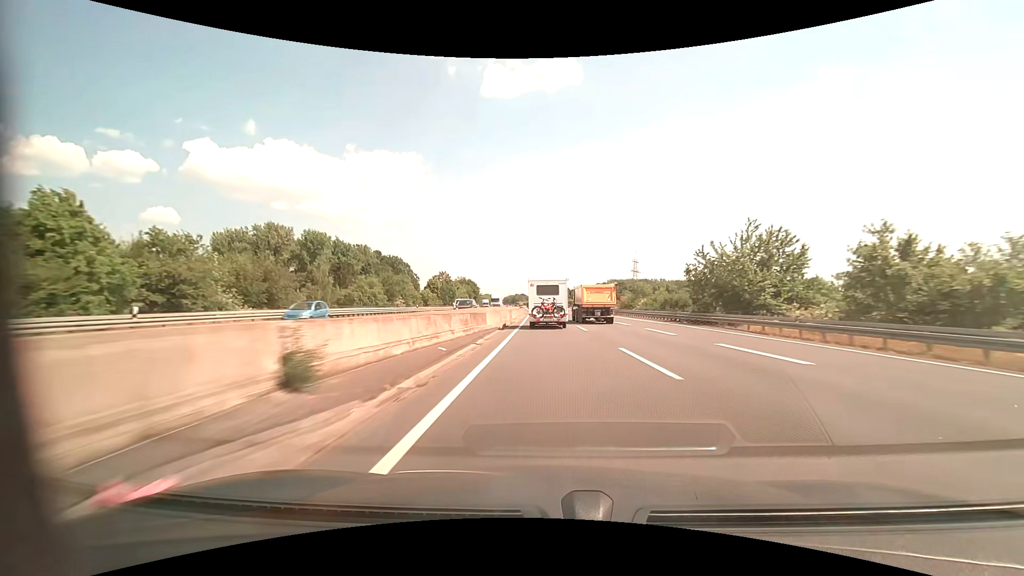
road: motorway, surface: asphalt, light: Day
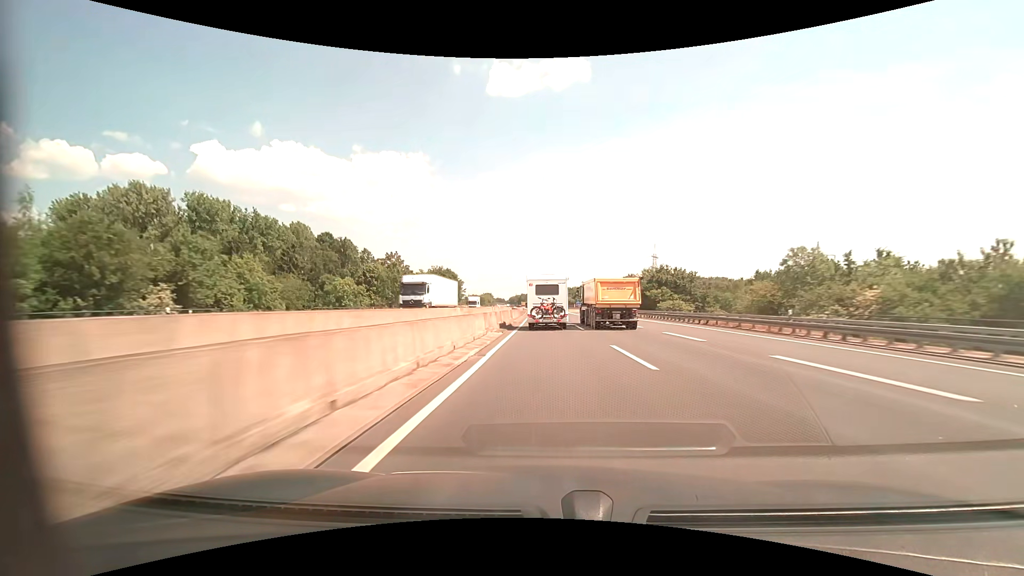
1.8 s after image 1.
(-0.2, +52.8) m; -1°
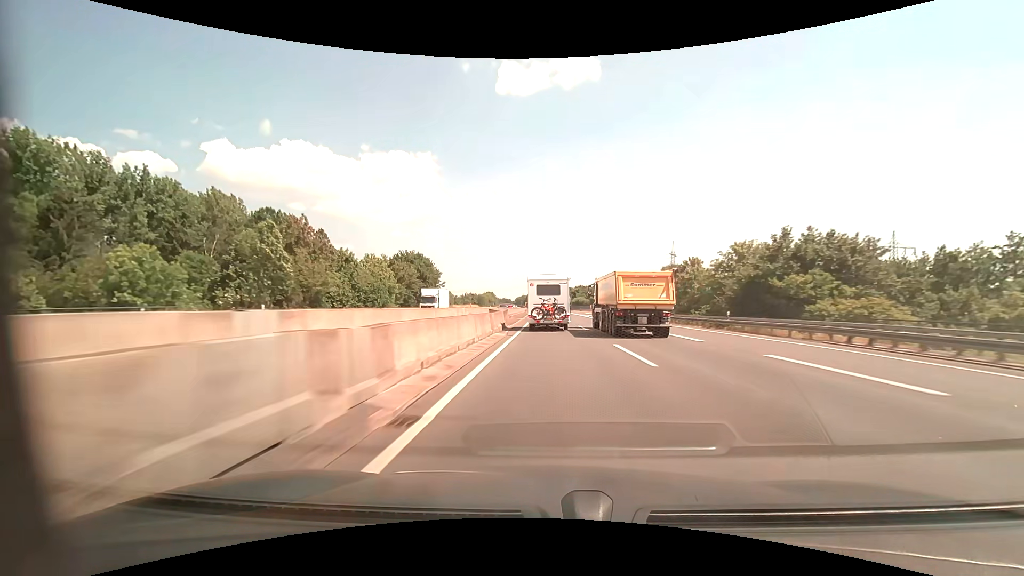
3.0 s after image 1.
(-0.3, +35.5) m; -1°
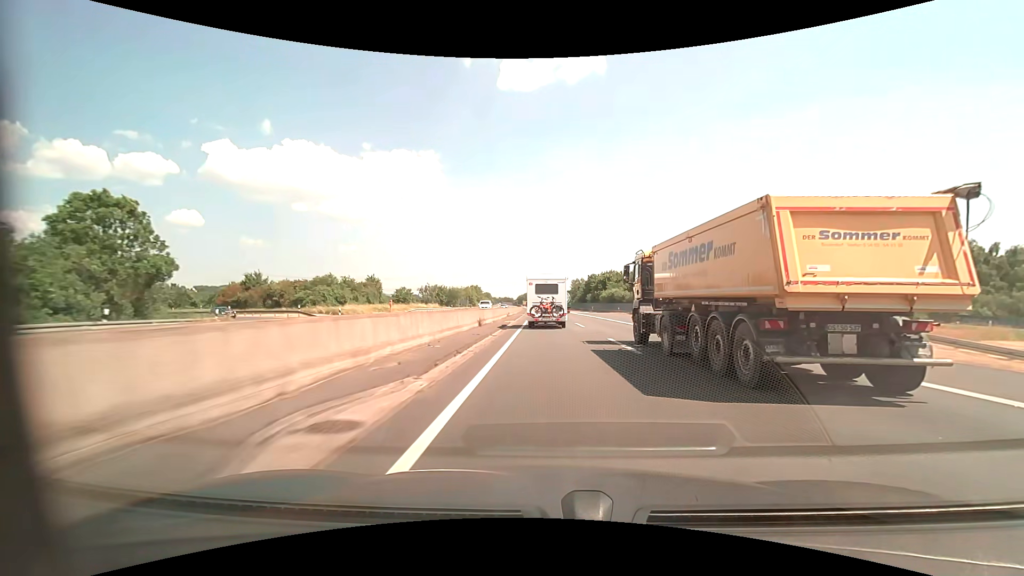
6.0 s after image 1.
(-0.8, +87.4) m; -1°
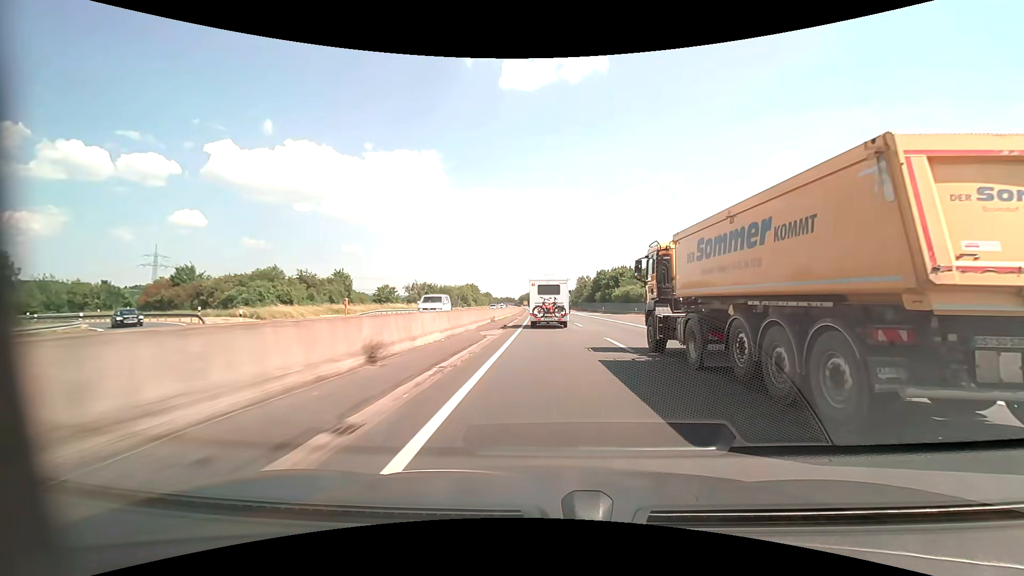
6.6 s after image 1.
(0.0, +17.2) m; 0°
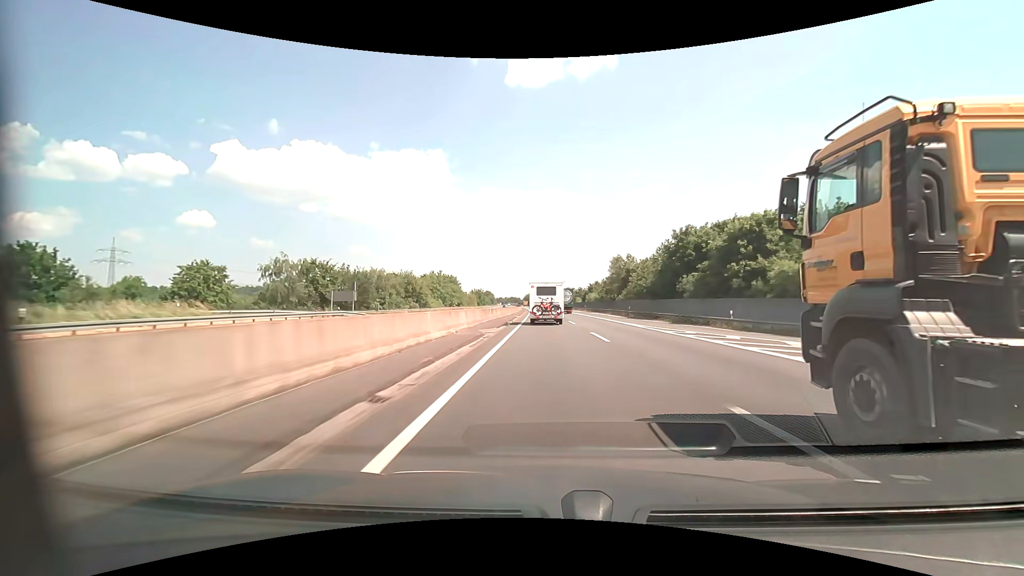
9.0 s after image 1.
(-0.6, +68.3) m; -1°
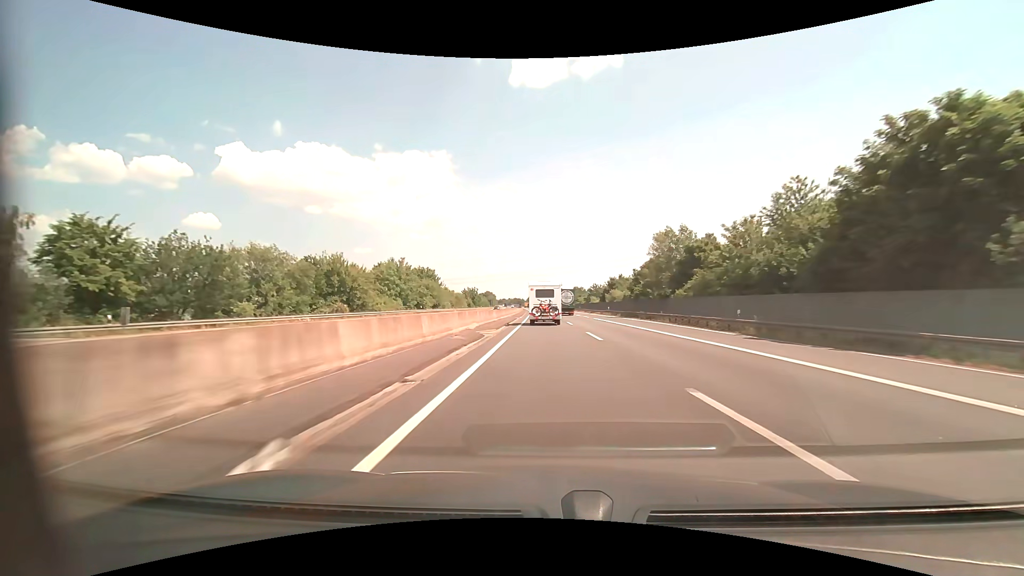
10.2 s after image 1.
(-0.2, +34.7) m; 0°
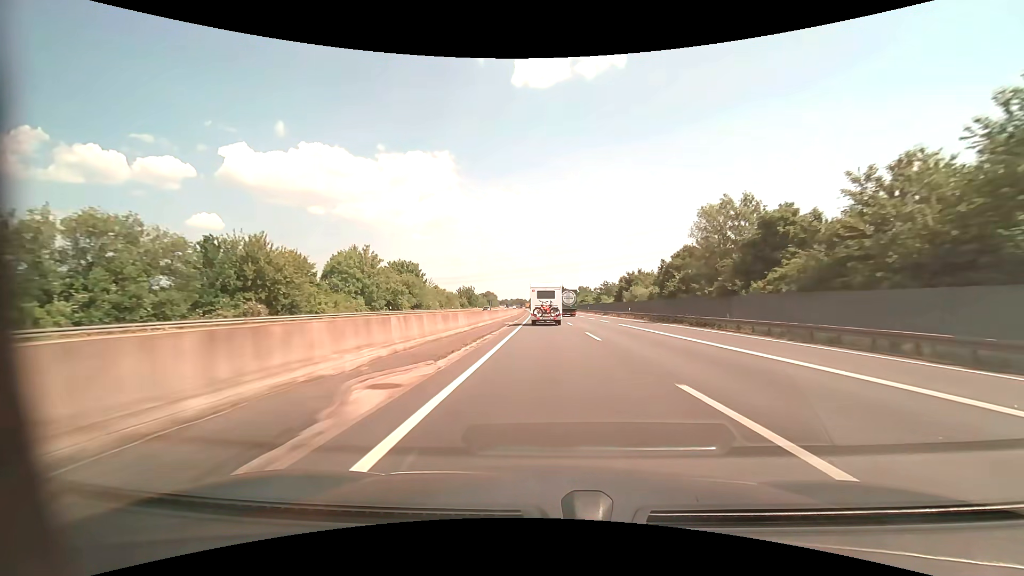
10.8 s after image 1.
(-0.1, +17.5) m; 0°
(0, +10) (0, +20) (0, +30) (0, +40) (0, +50) (0, +60) (-1, +70) (-1, +80) (-1, +90) (-1, +100) m
